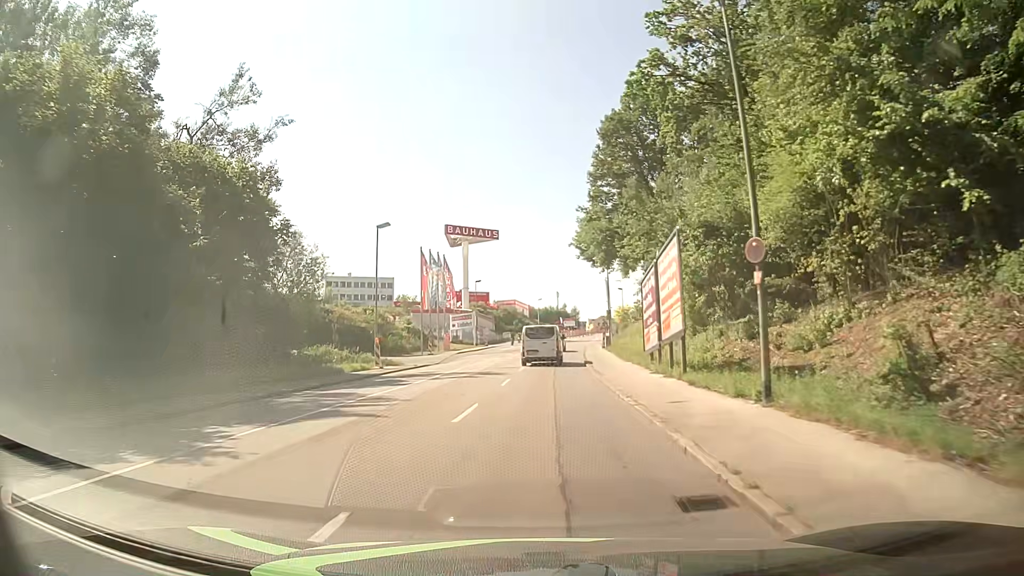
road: tertiary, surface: asphalt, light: Day
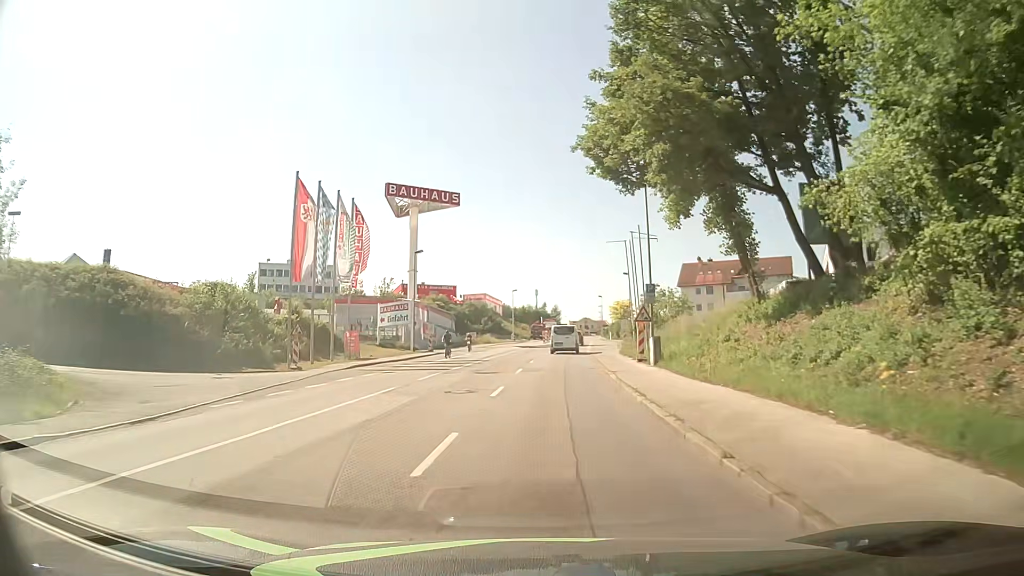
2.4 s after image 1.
(+0.5, +31.7) m; +2°
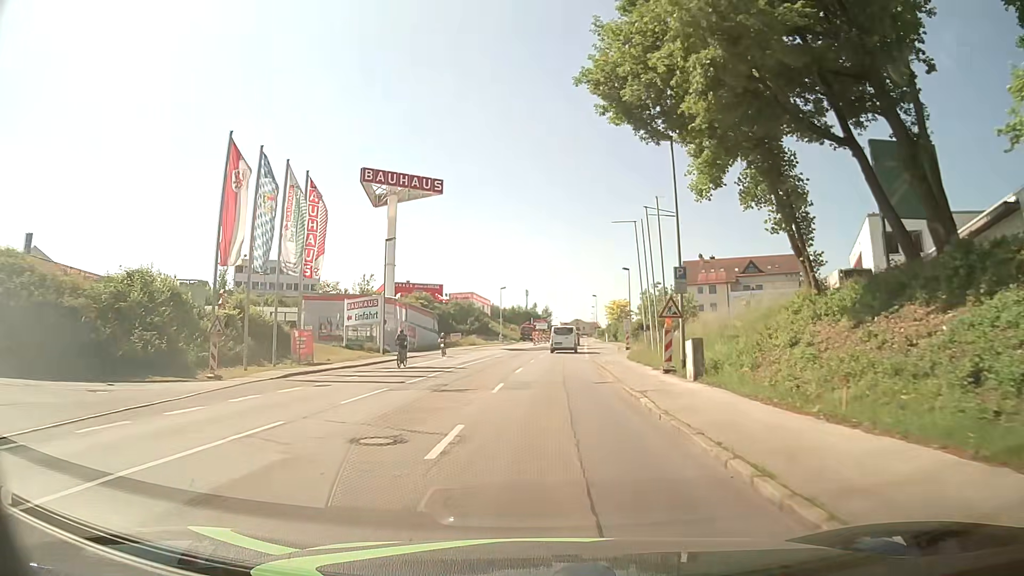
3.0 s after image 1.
(0.0, +8.0) m; 0°
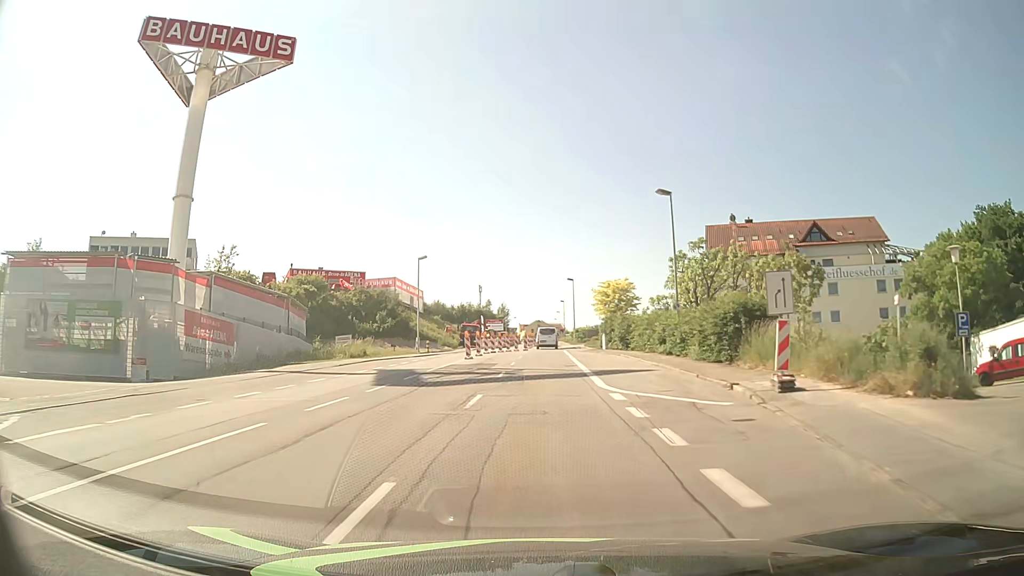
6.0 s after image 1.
(+1.3, +40.3) m; +4°
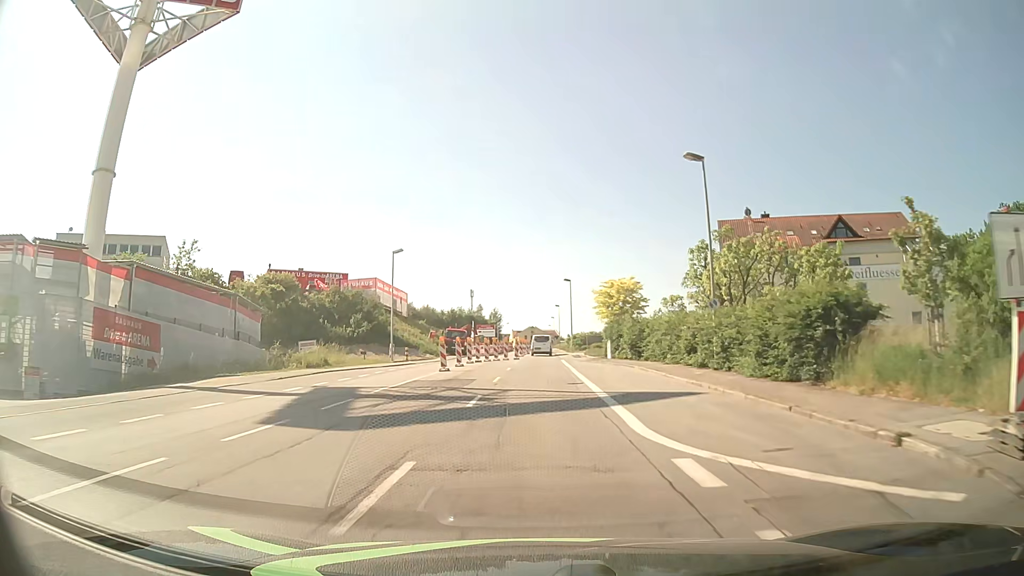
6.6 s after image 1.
(0.0, +7.9) m; +1°
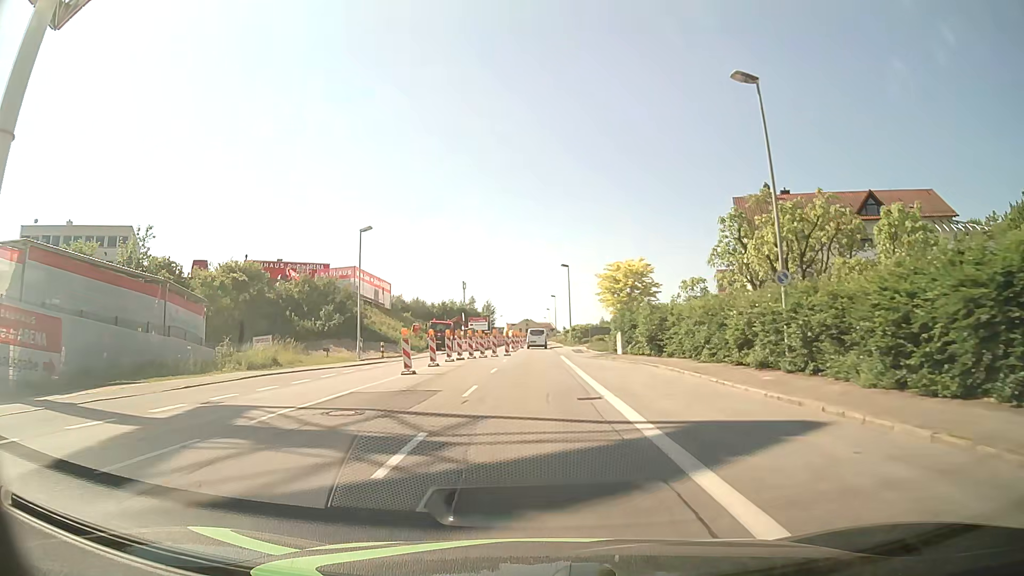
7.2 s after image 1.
(0.0, +7.7) m; 0°
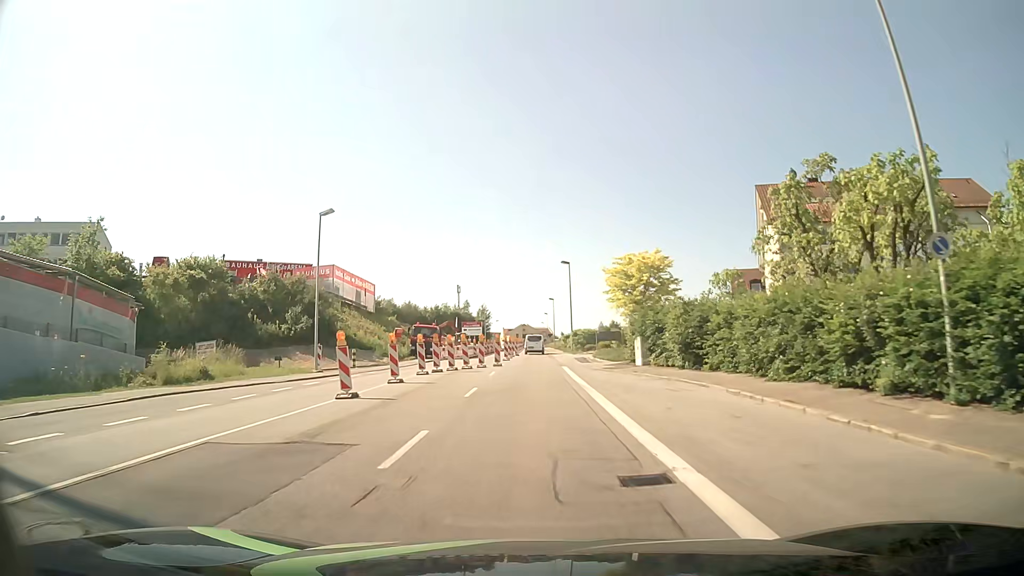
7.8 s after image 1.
(+0.1, +7.5) m; +1°
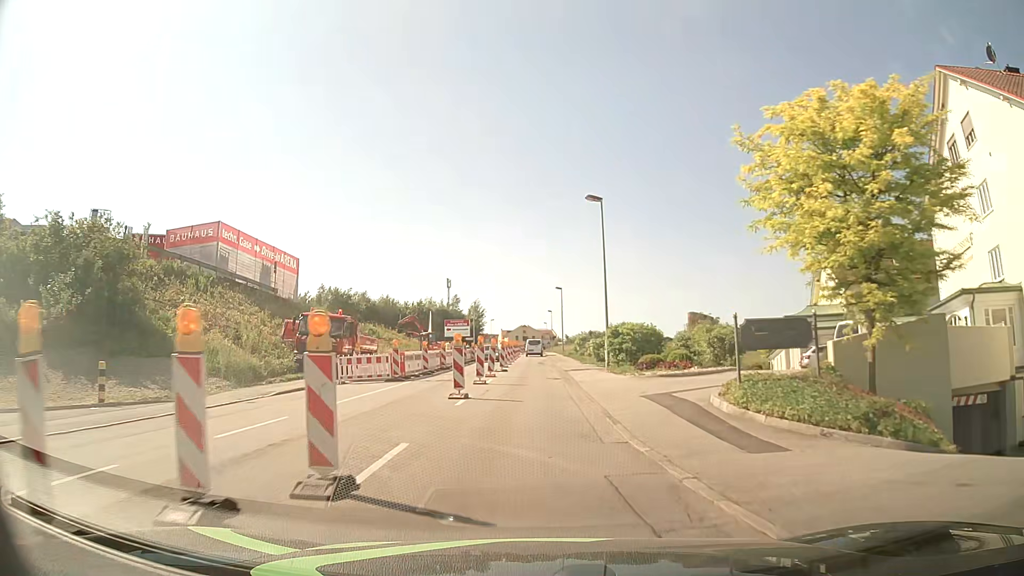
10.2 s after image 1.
(0.0, +27.9) m; 0°
(0, +10) (0, +20) (0, +30) (0, +40) (0, +50) (0, +60) (0, +70) (0, +80) (0, +90) (0, +100) m
